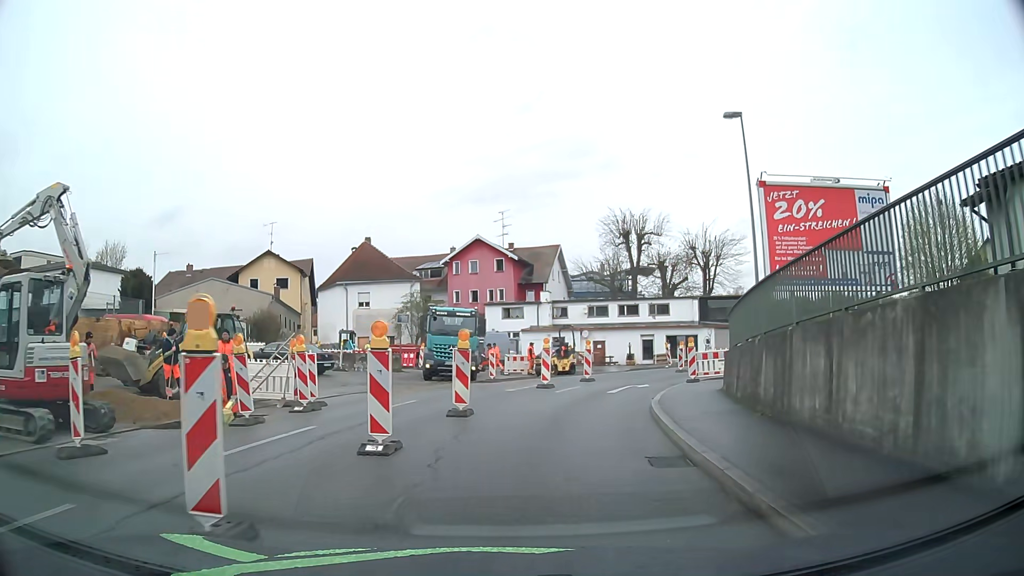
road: tertiary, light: Day
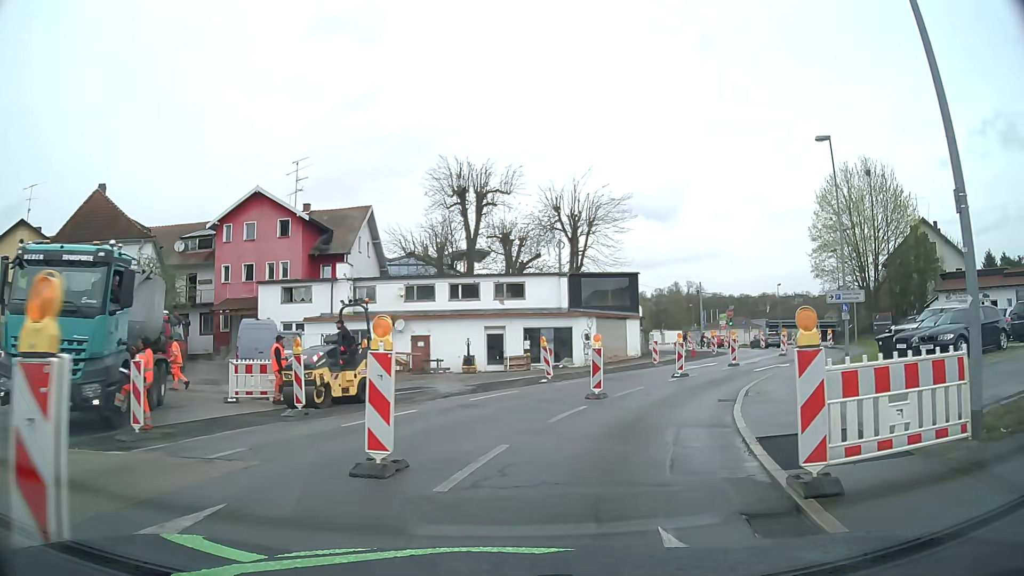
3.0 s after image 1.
(+2.0, +19.2) m; +15°
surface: asphalt
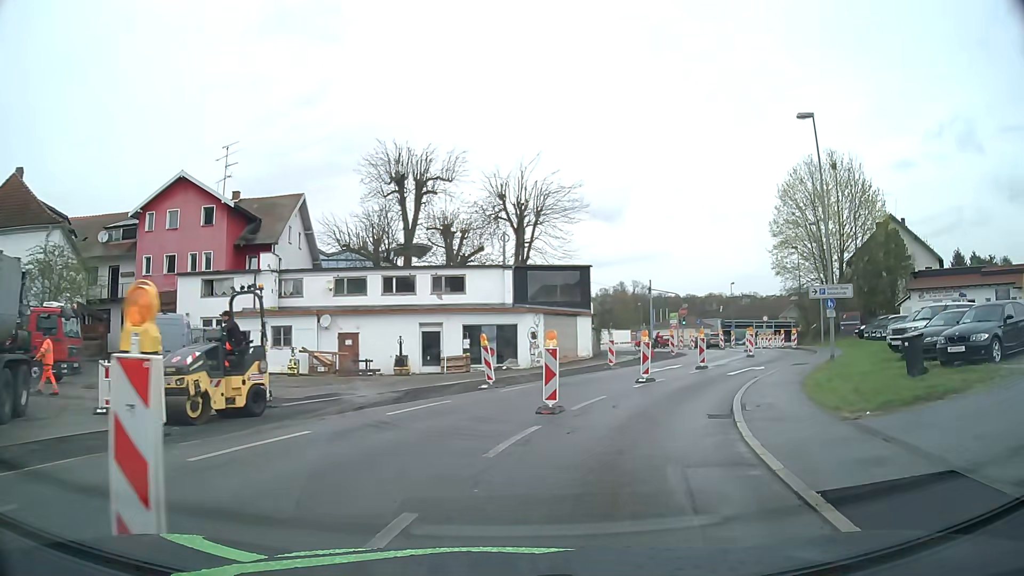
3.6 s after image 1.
(+0.2, +3.8) m; +4°
(+1, +10) (+5, +19) (+10, +28) (+16, +36) (+19, +45) (+20, +55) (+18, +65) (+15, +75) (+11, +83) (+2, +86) m
